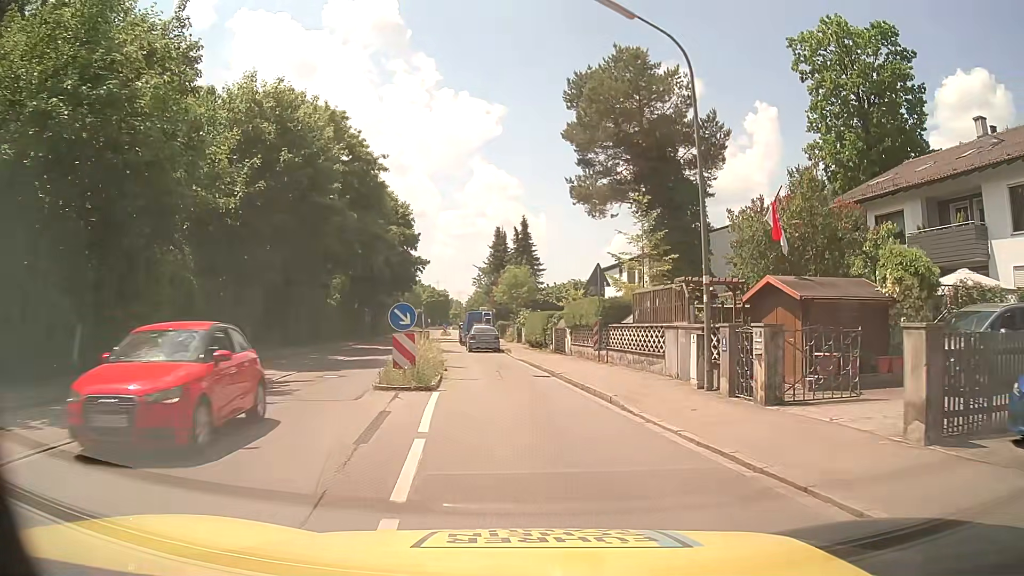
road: tertiary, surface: asphalt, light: Day
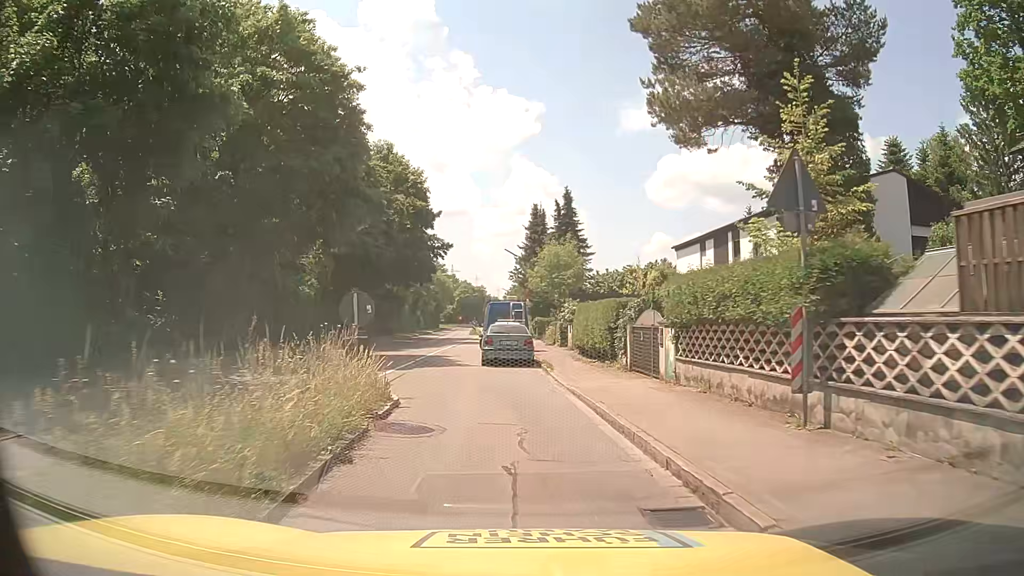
(-0.4, +14.1) m; -4°
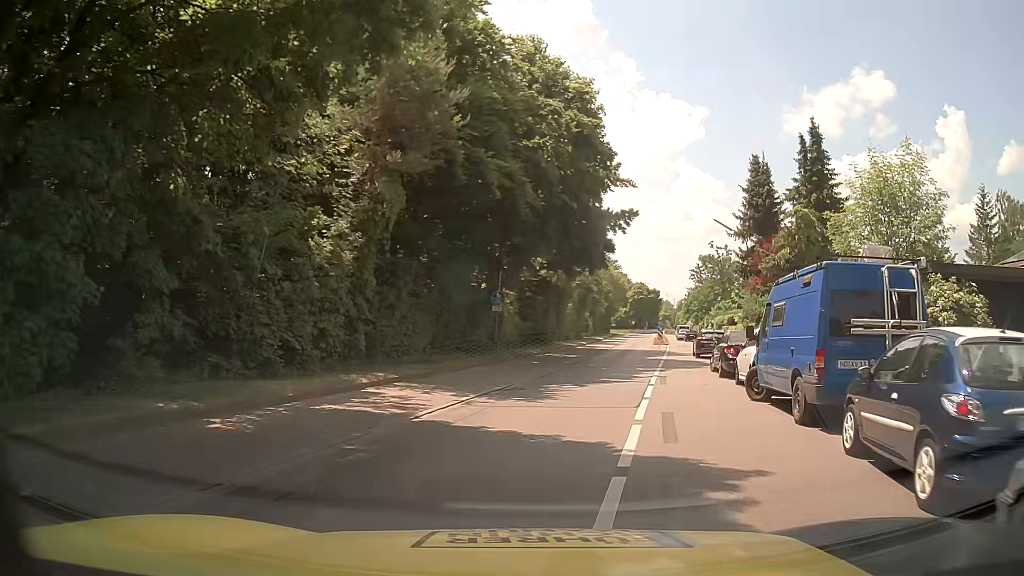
(-3.0, +21.5) m; -14°
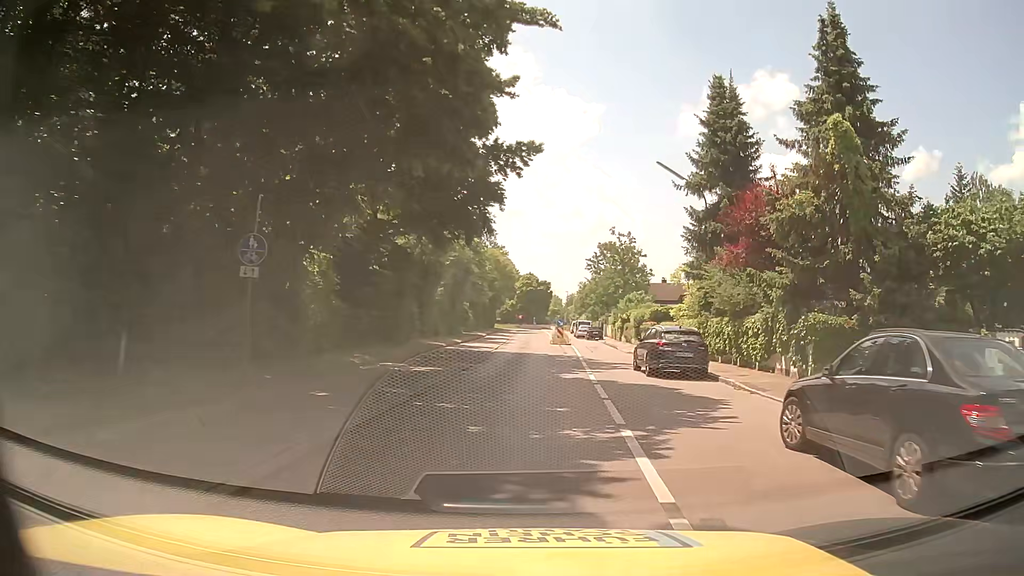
(+1.6, +15.6) m; +10°
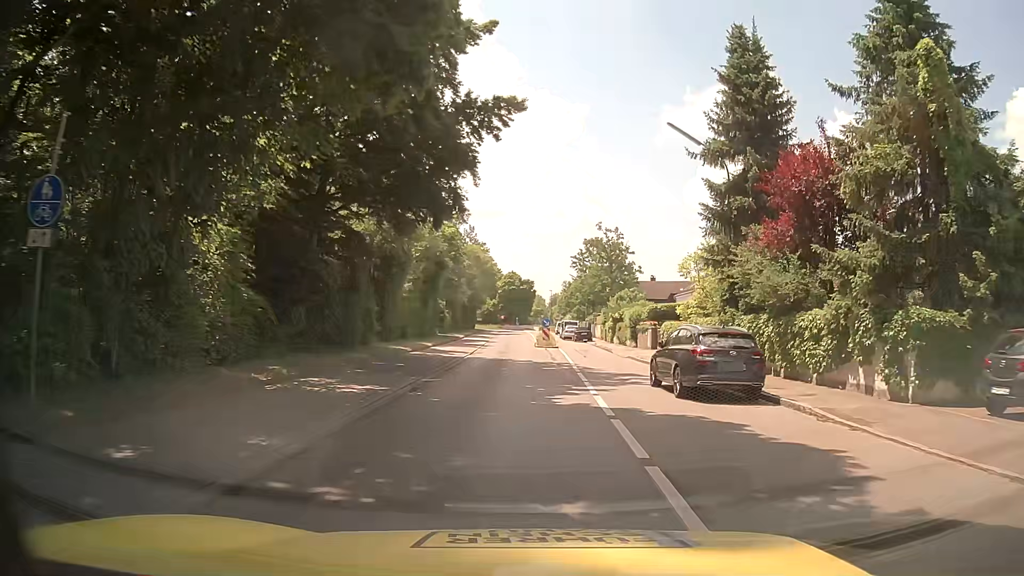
(+0.1, +6.0) m; +1°
(0, +10) (+1, +20) (+3, +30) (+4, +40) (+4, +50) (+3, +60) (+2, +70) (+2, +80) (+2, +90) (+3, +100) m
